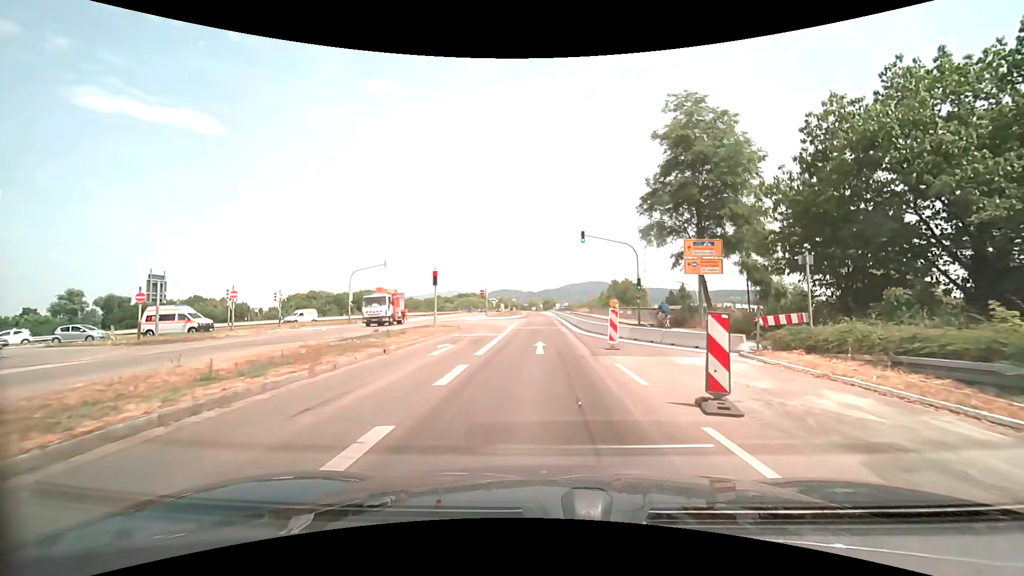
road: secondary_link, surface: asphalt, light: Day
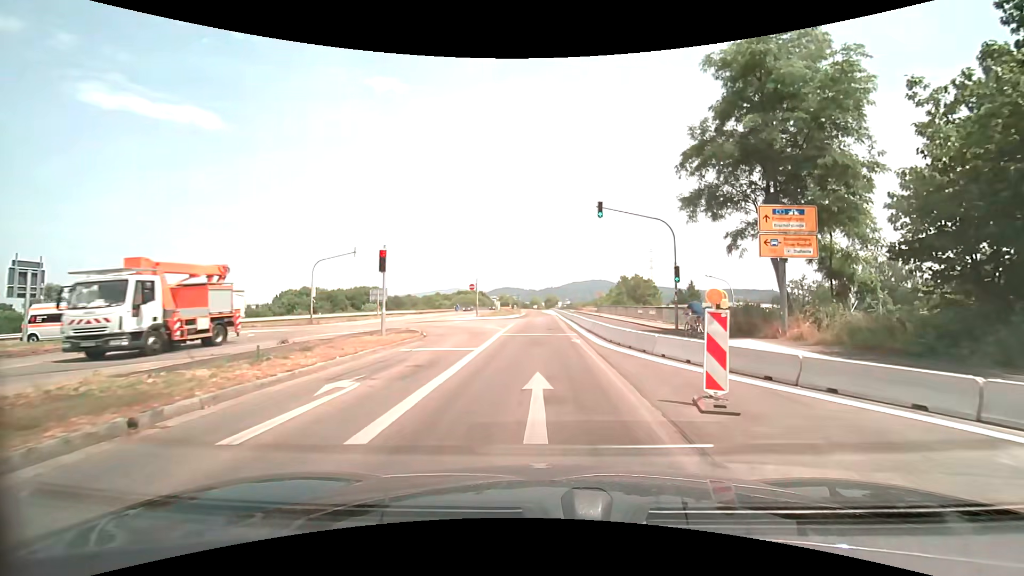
(0.0, +9.3) m; -1°
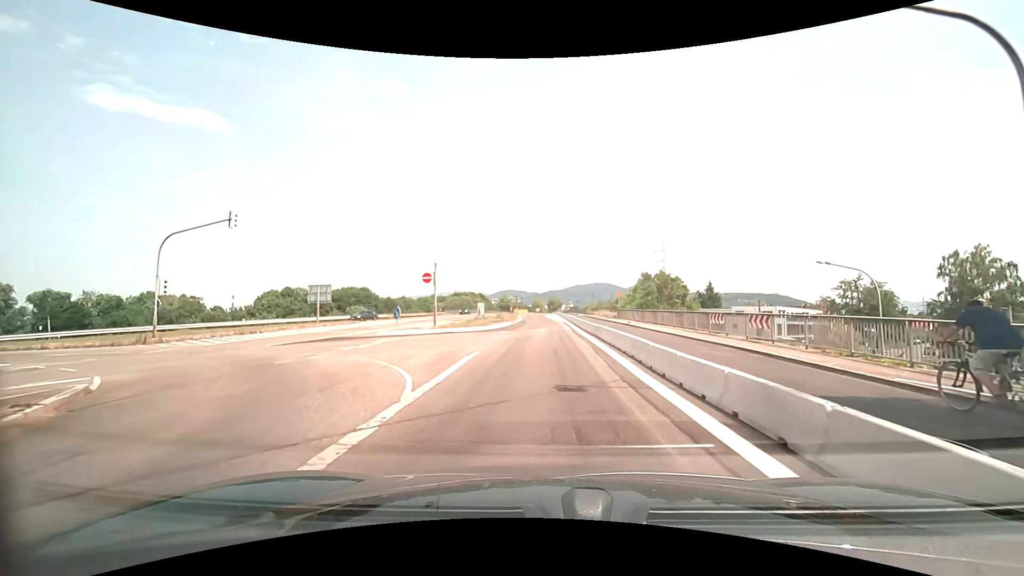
(+0.2, +18.5) m; 0°
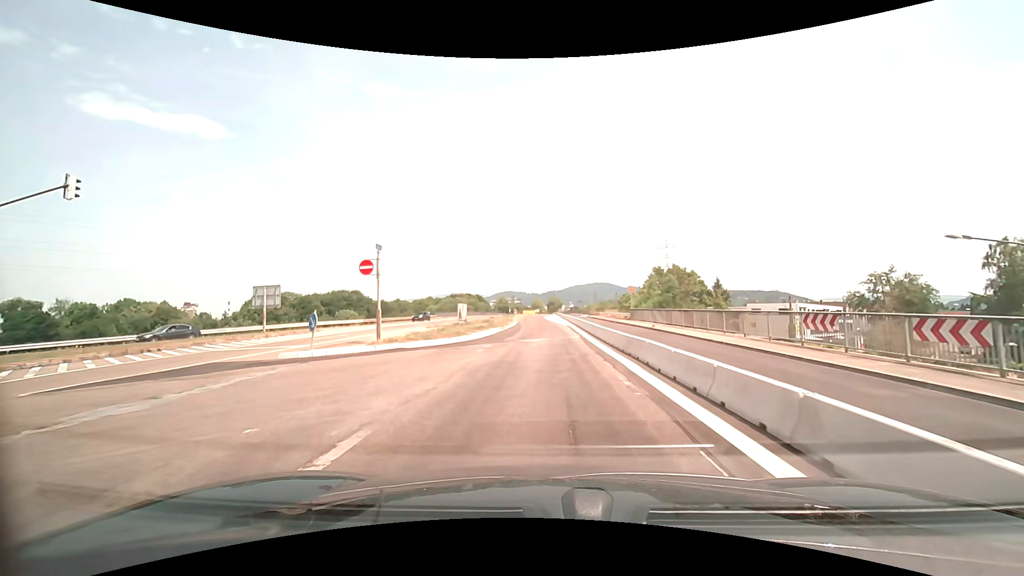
(+0.1, +9.1) m; -1°
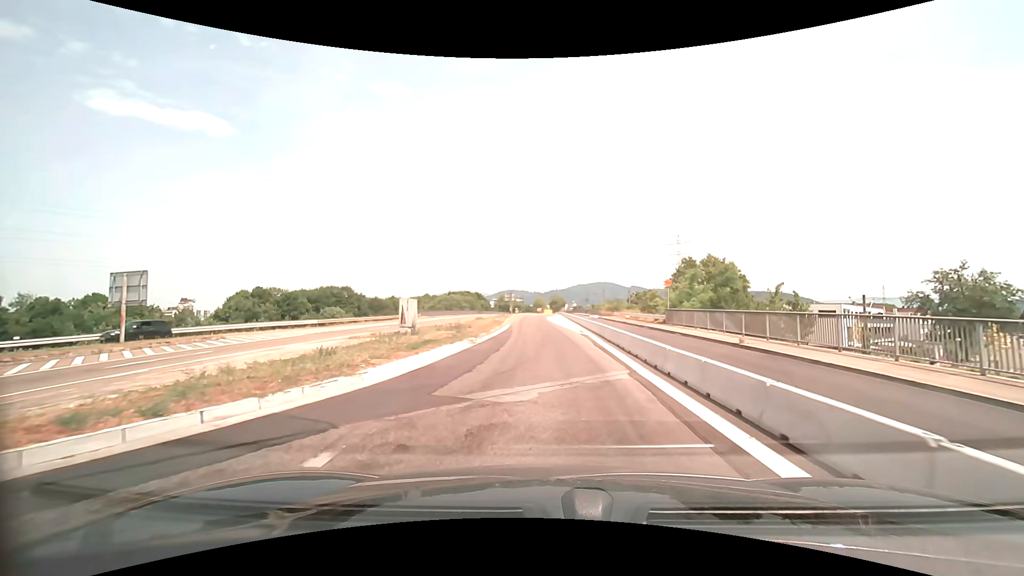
(+0.1, +13.5) m; +1°
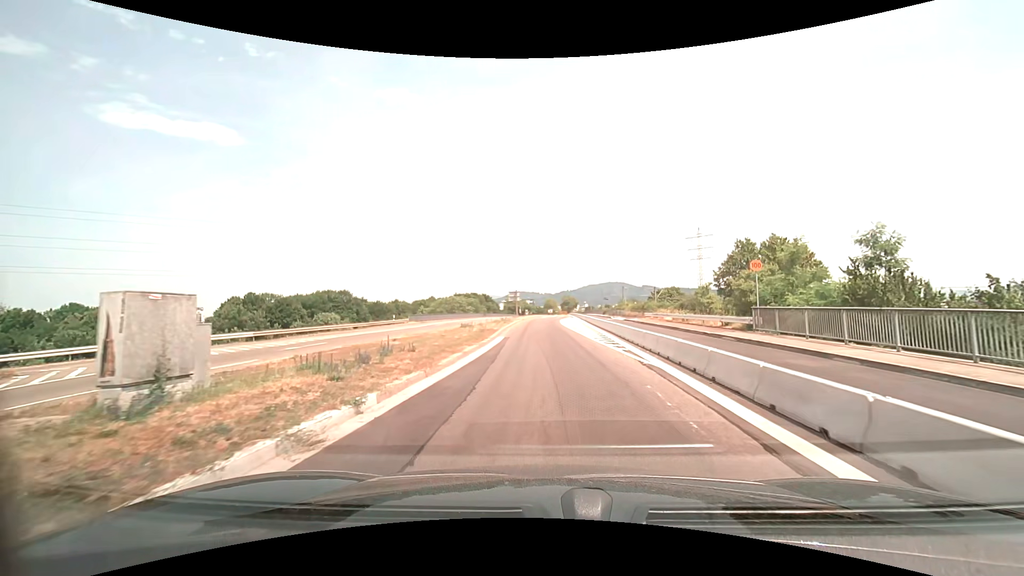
(-0.2, +13.2) m; -1°
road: secondary
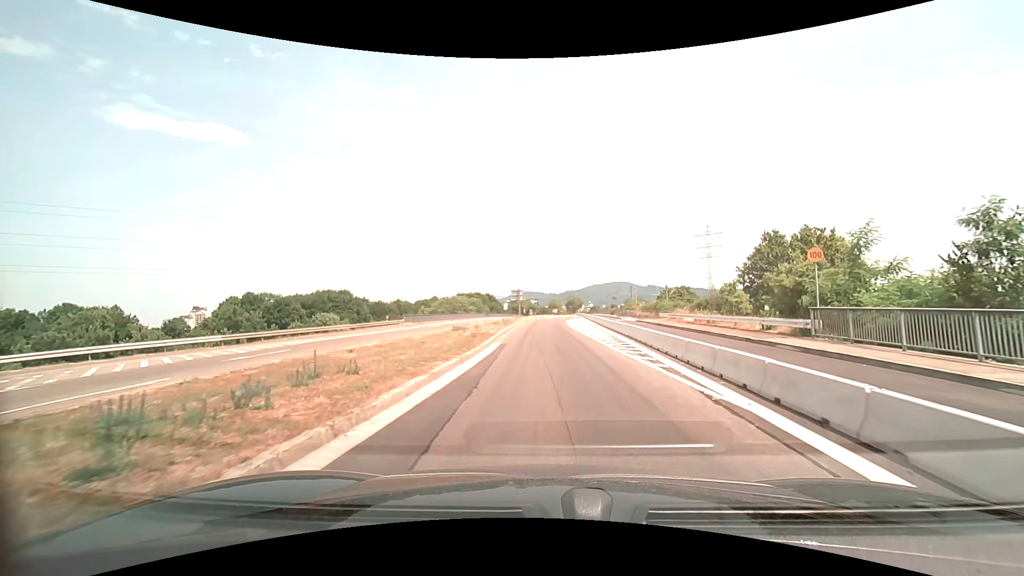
(0.0, +4.4) m; -1°
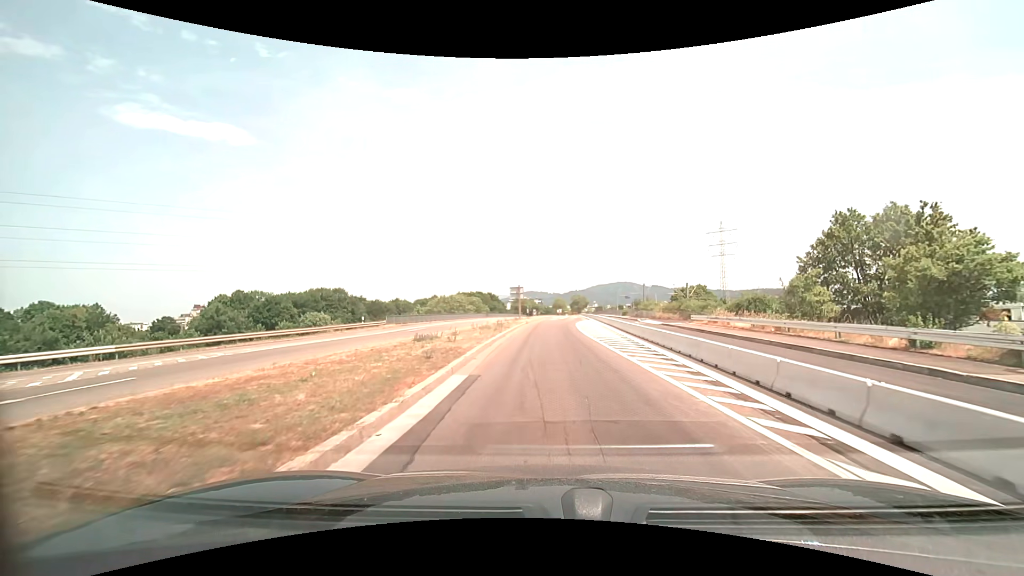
(0.0, +8.9) m; -1°
(0, +10) (0, +20) (0, +30) (0, +40) (+1, +50) (+1, +60) (+2, +70) (+2, +80) (+3, +90) (+3, +100) m
